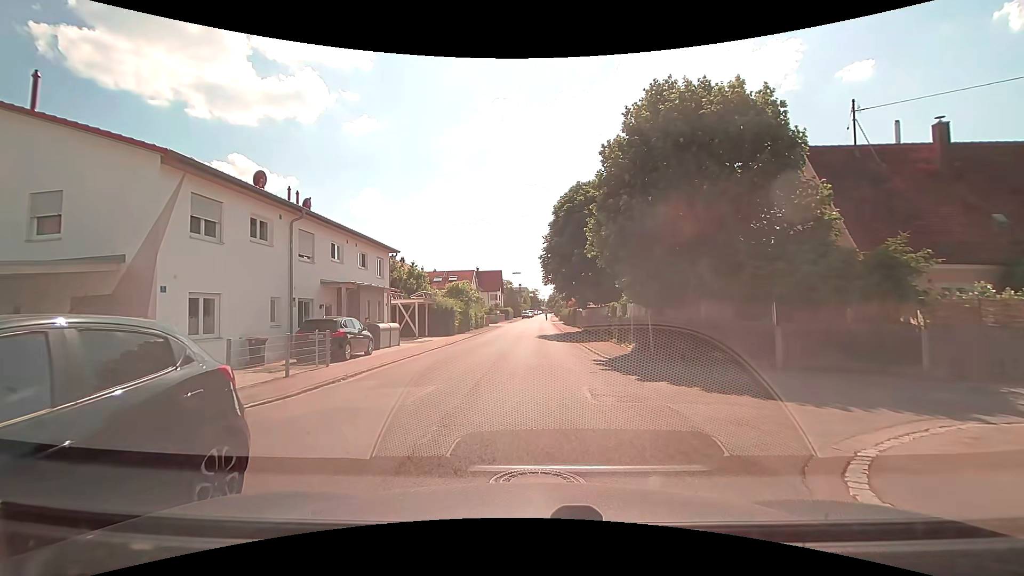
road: unclassified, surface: asphalt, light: Day
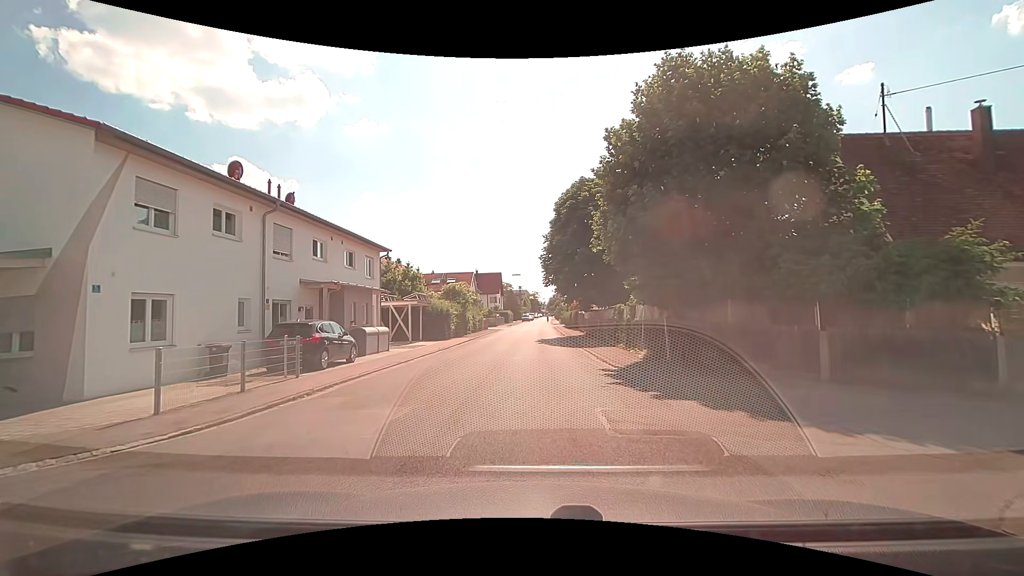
(0.0, +2.0) m; -2°
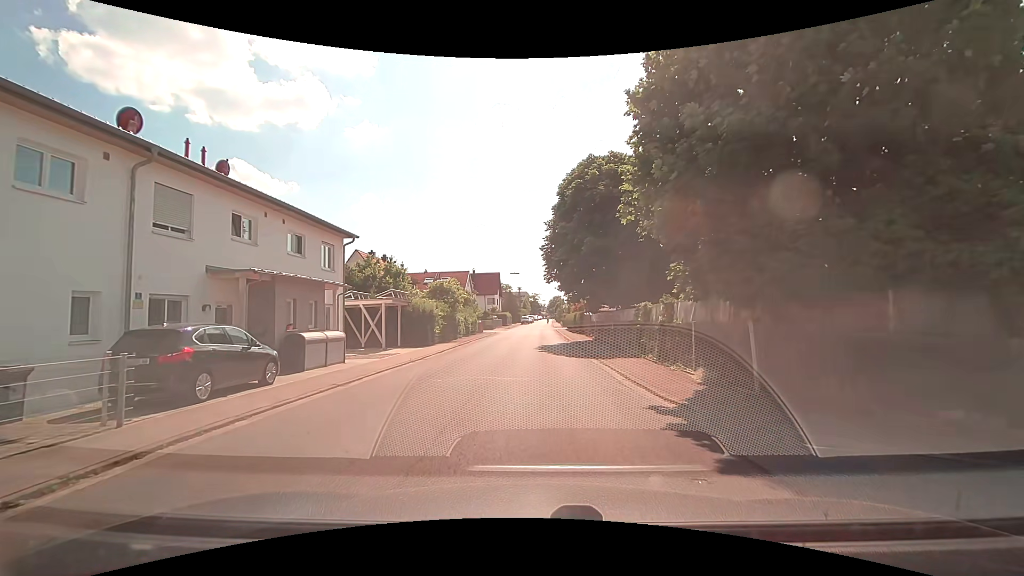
(+0.2, +5.9) m; +2°
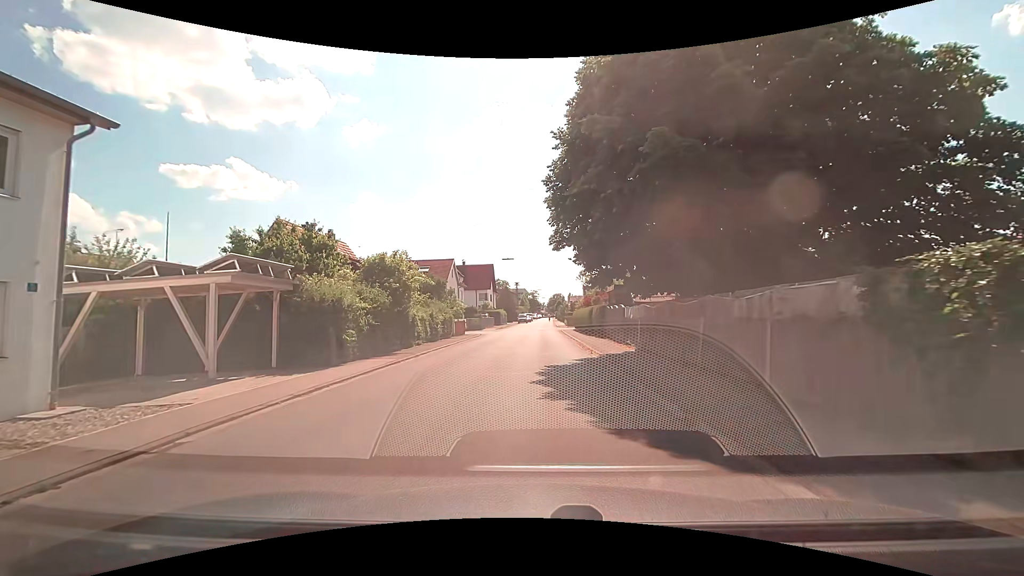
(-0.1, +14.7) m; 0°
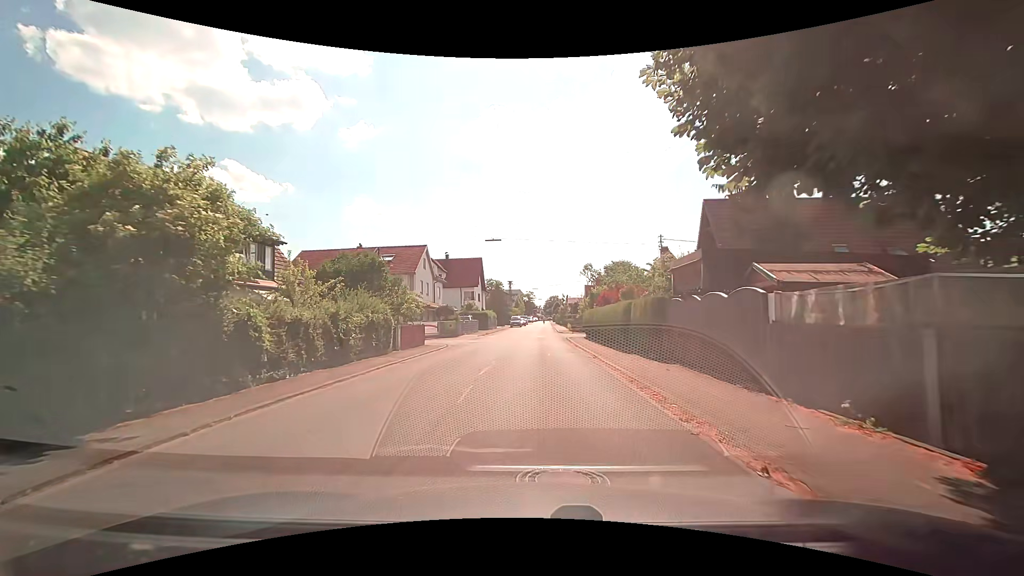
(+0.1, +14.7) m; 0°
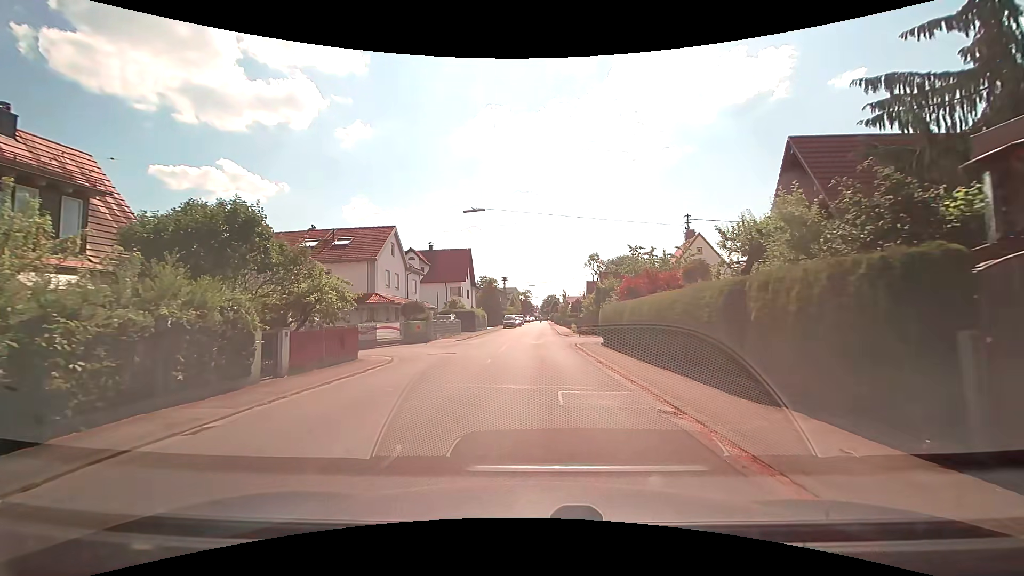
(+0.1, +10.6) m; +1°
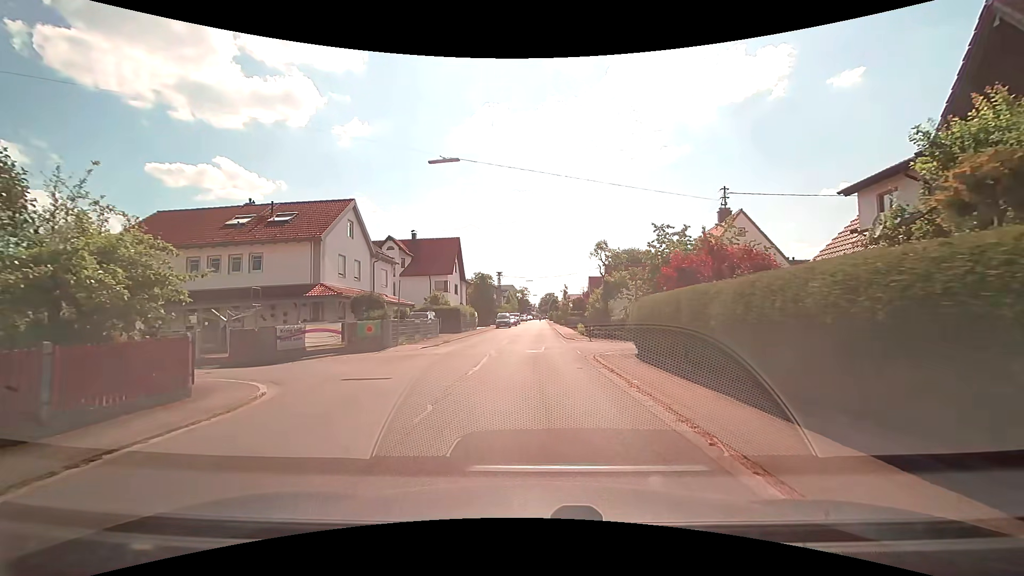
(0.0, +8.9) m; -1°
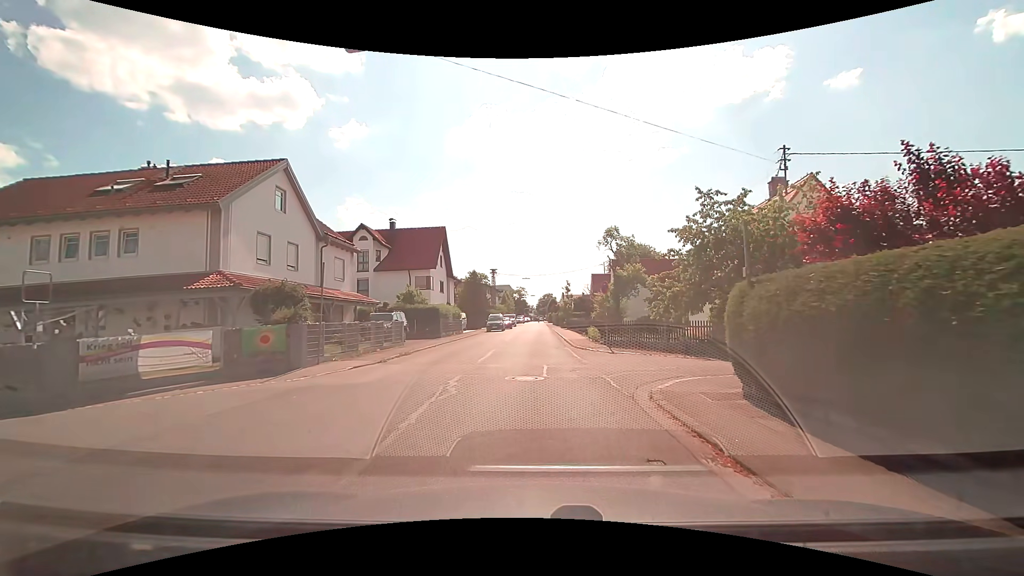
(+0.1, +8.6) m; +1°
(0, +10) (0, +20) (0, +30) (0, +40) (0, +50) (0, +60) (0, +70) (0, +80) (0, +90) (0, +100) m
